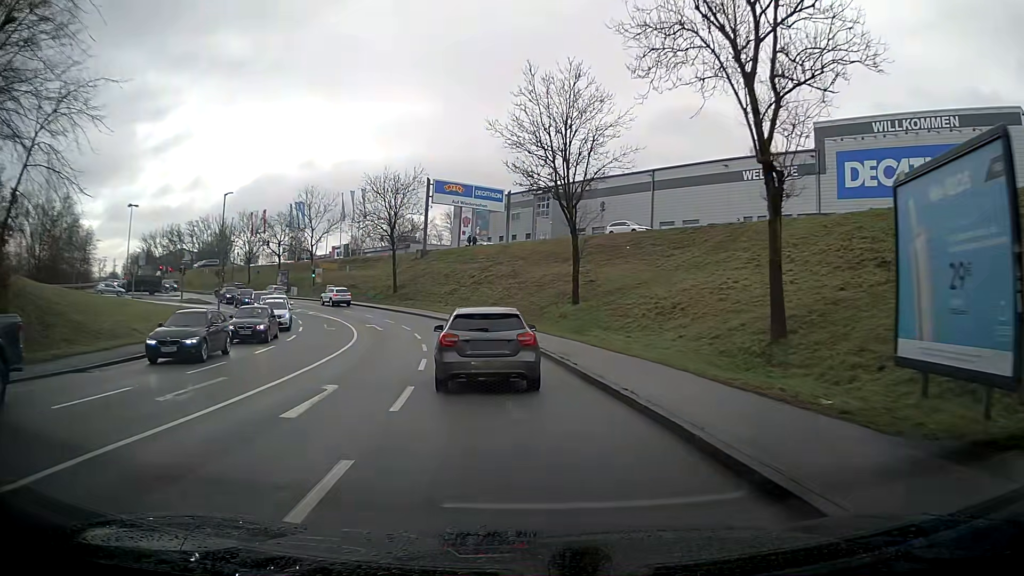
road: tertiary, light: Day
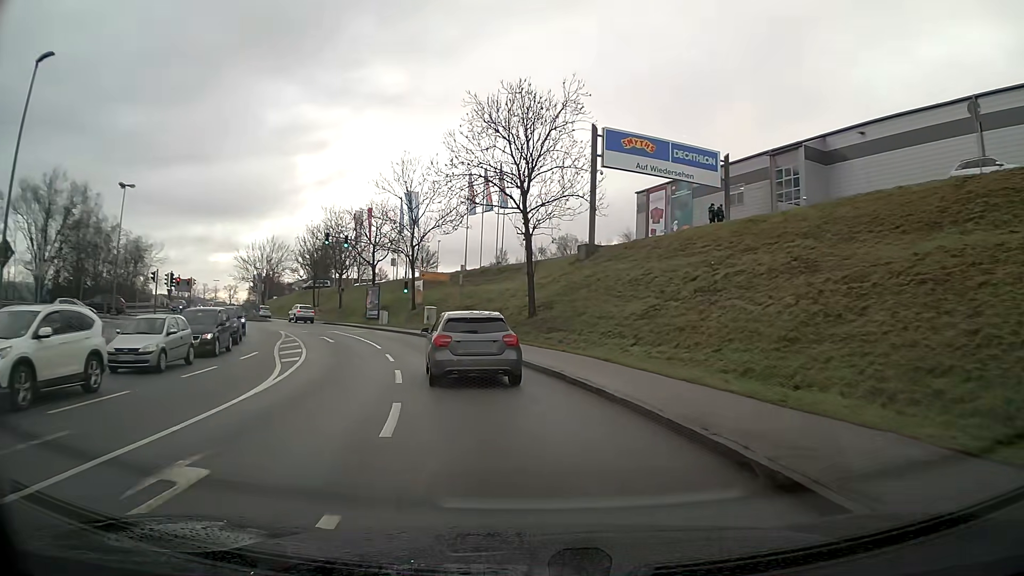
(-4.7, +31.8) m; -17°
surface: asphalt
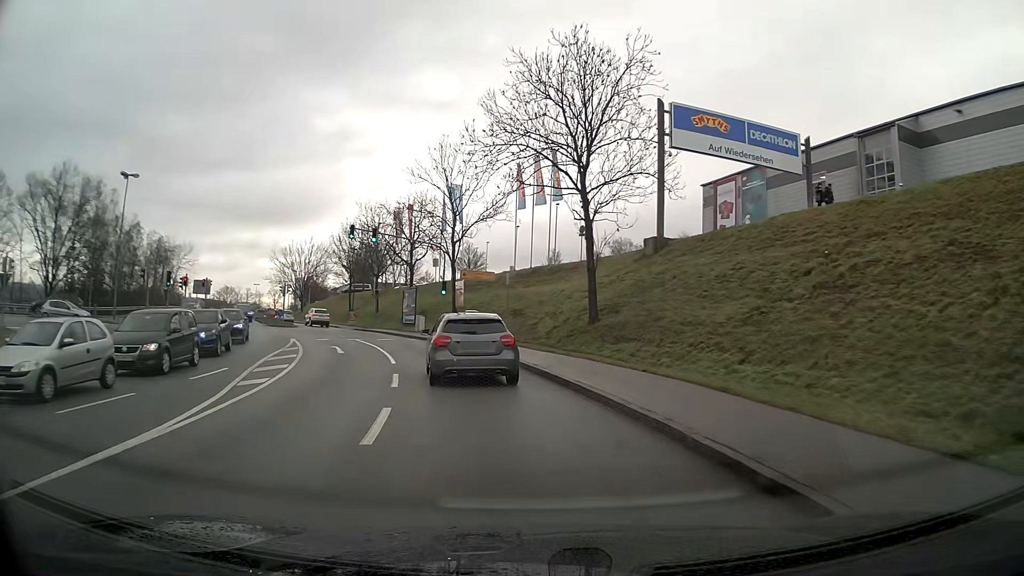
(-0.2, +6.6) m; -4°
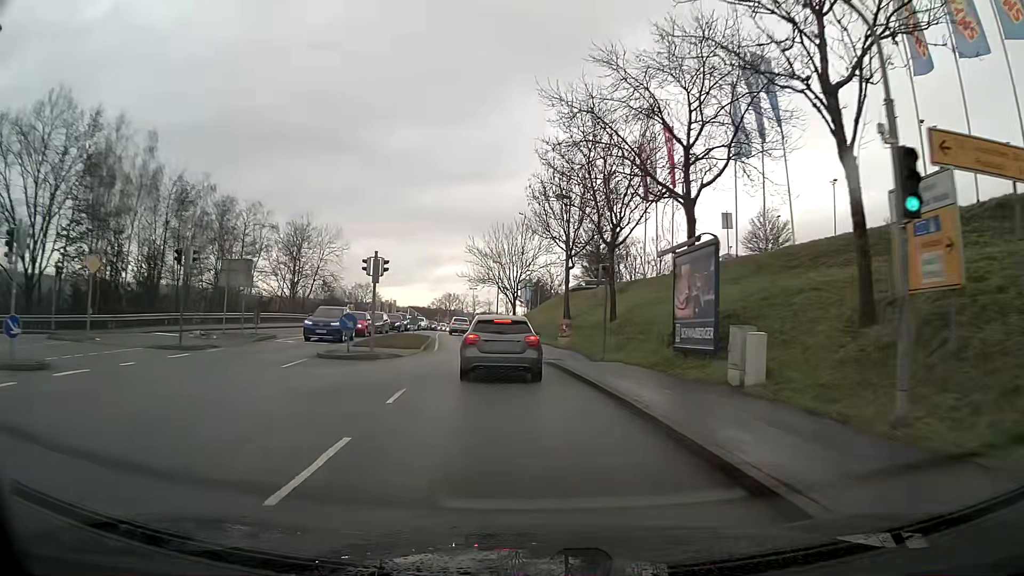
(-6.6, +33.6) m; -21°
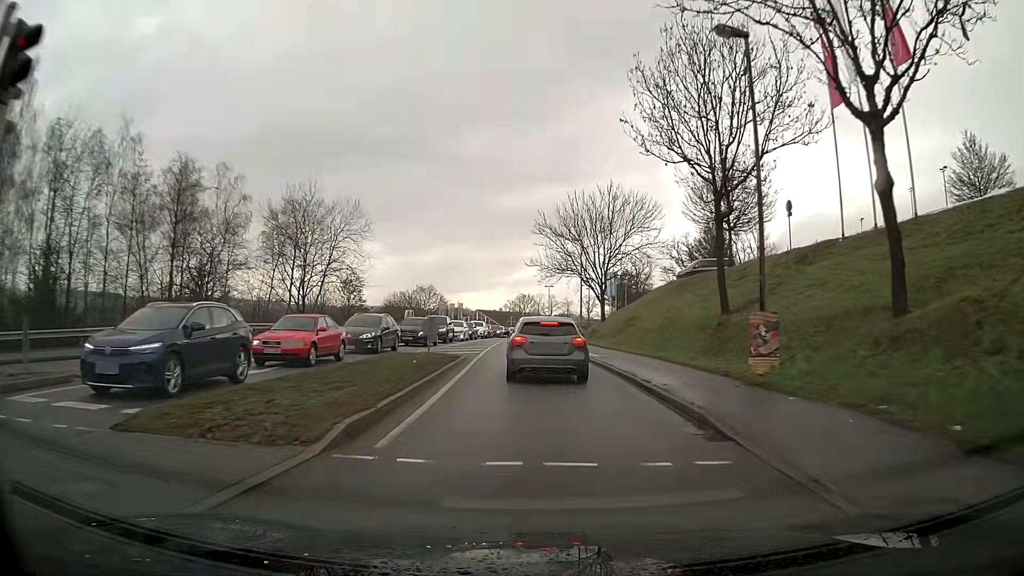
(-1.2, +20.6) m; -6°
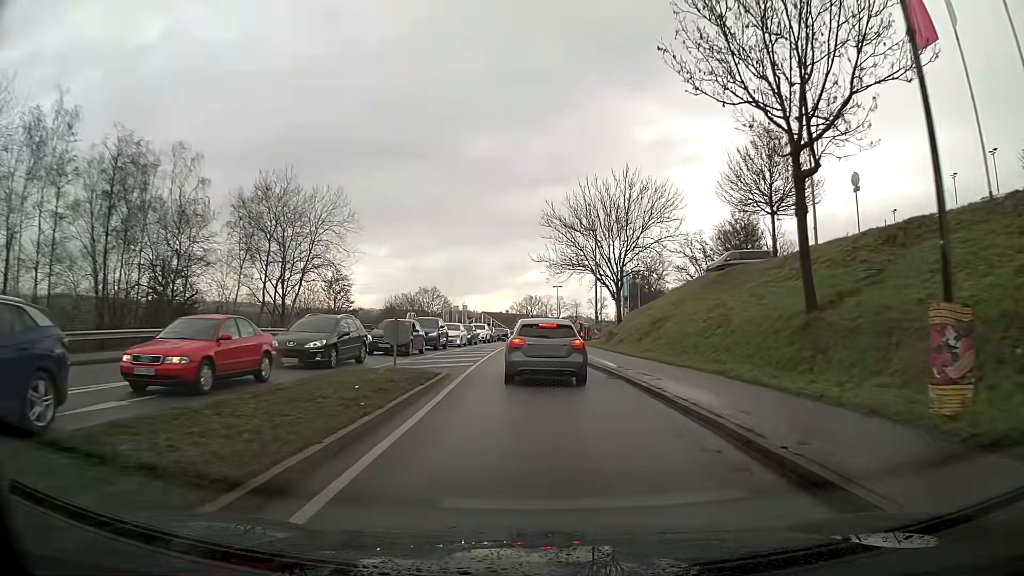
(0.0, +6.6) m; -1°
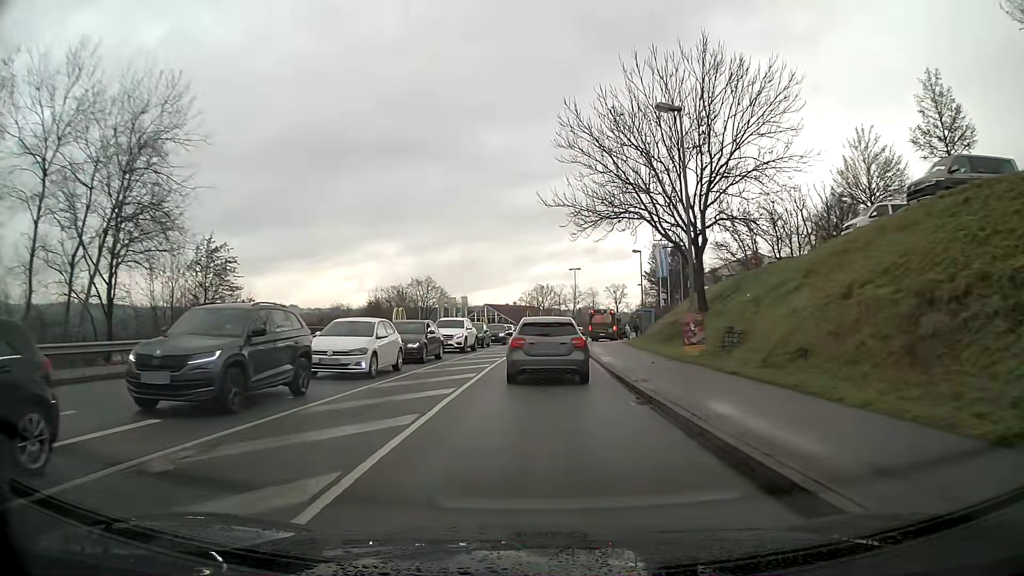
(-0.3, +24.5) m; -1°
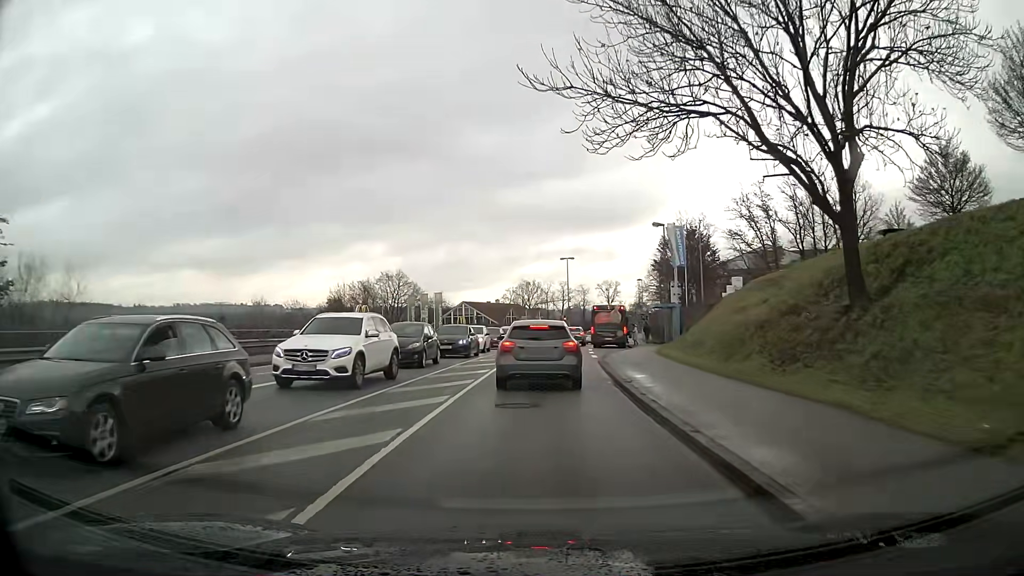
(+0.1, +16.7) m; +1°
(0, +10) (0, +20) (+1, +30) (+1, +40) (+2, +50) (+3, +60) (+4, +70) (+6, +80) (+8, +90) (+10, +99) m
